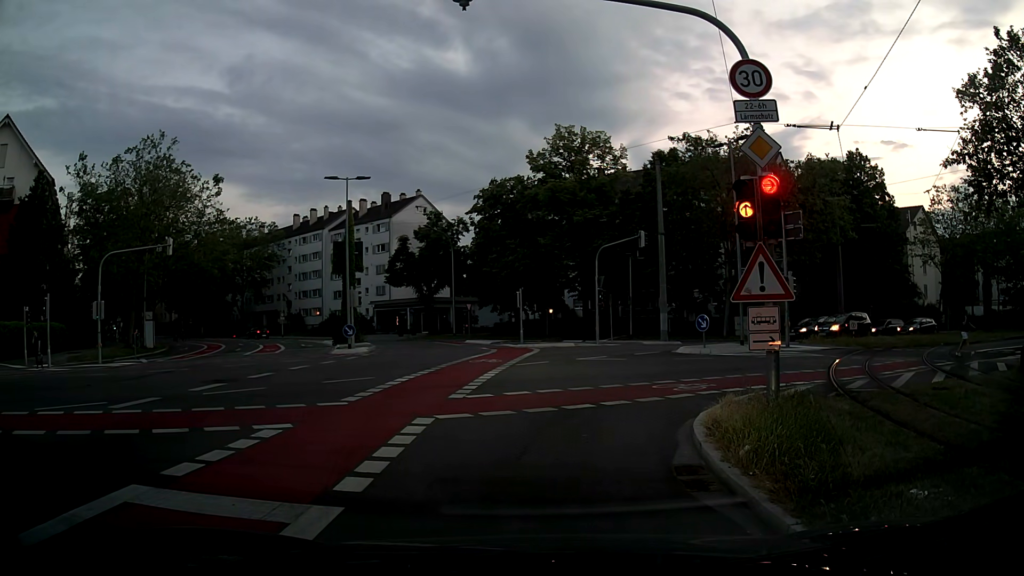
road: secondary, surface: asphalt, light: Dusk
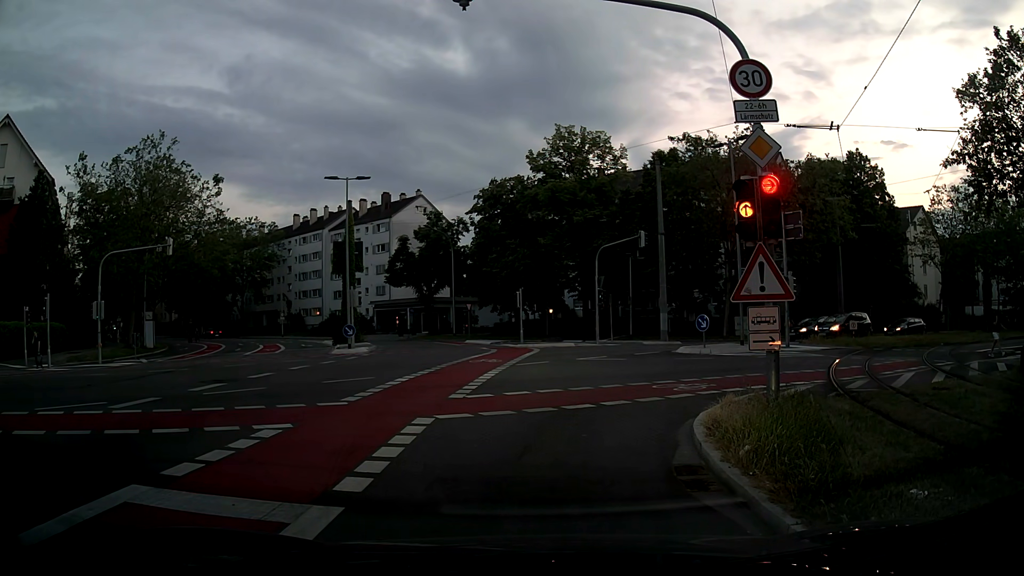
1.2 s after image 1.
(0.0, 0.0) m; 0°
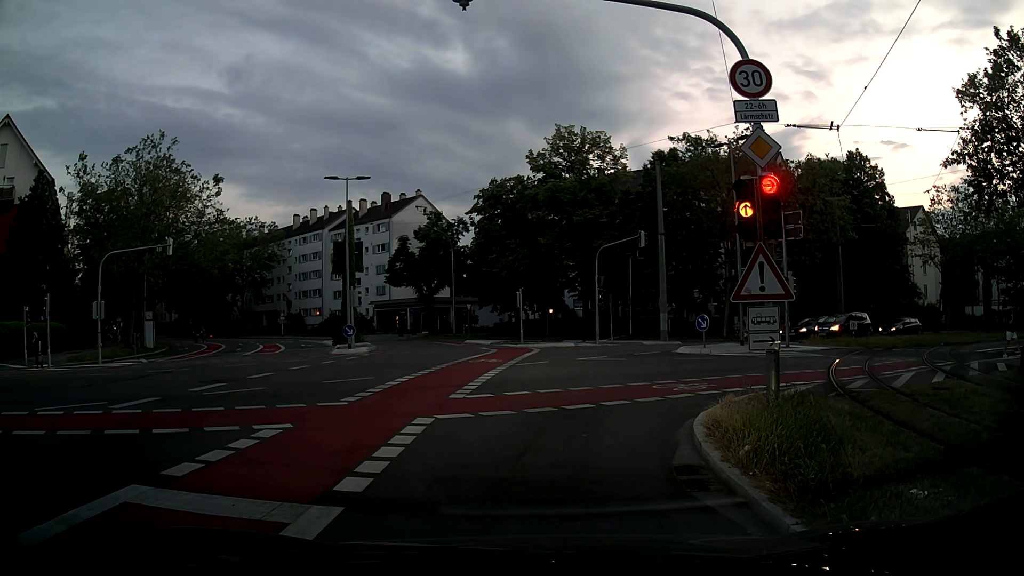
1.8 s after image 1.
(0.0, 0.0) m; 0°
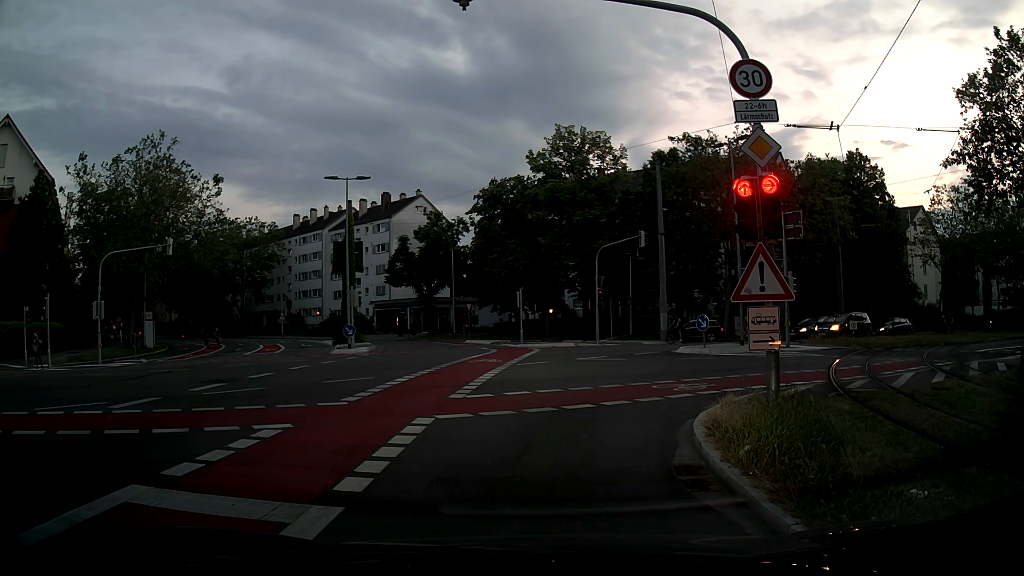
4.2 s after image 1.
(0.0, 0.0) m; 0°
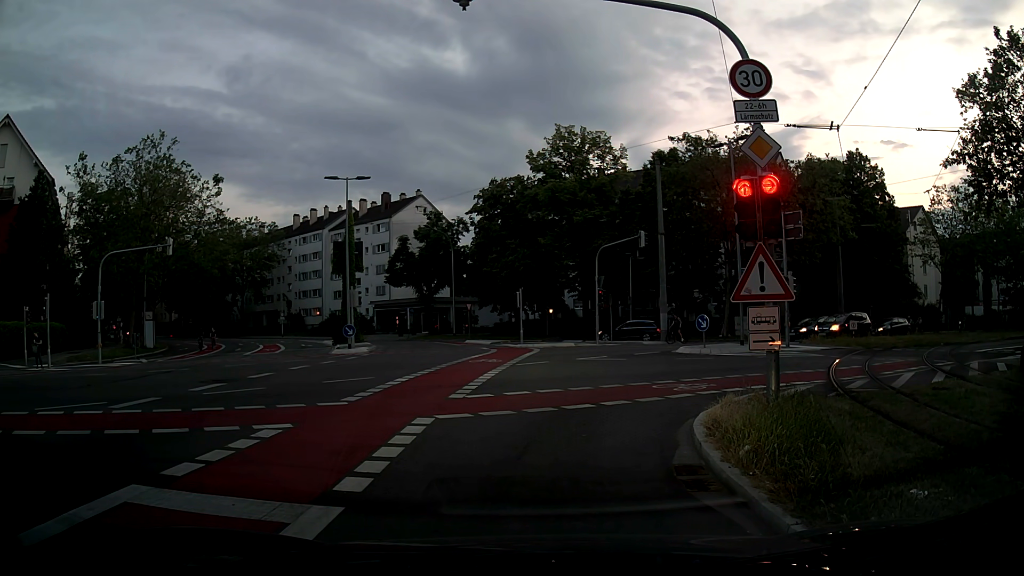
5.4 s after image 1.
(0.0, 0.0) m; 0°
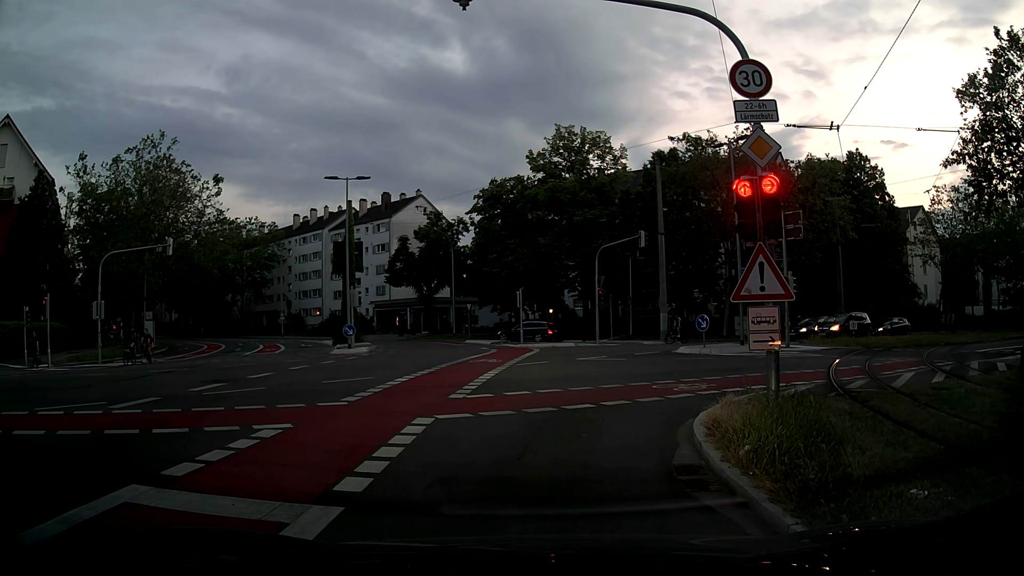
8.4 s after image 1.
(0.0, 0.0) m; 0°
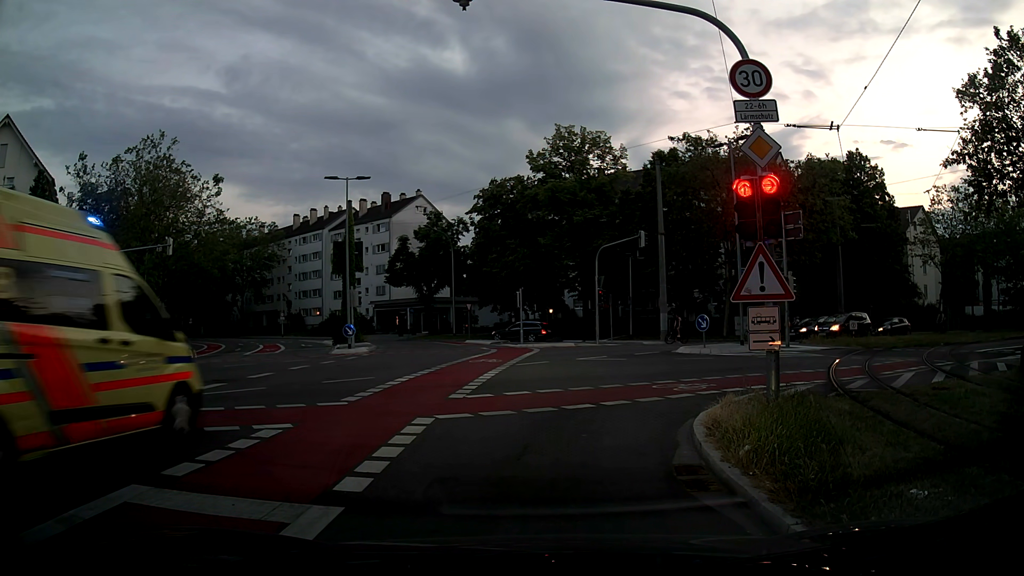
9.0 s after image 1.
(0.0, 0.0) m; 0°
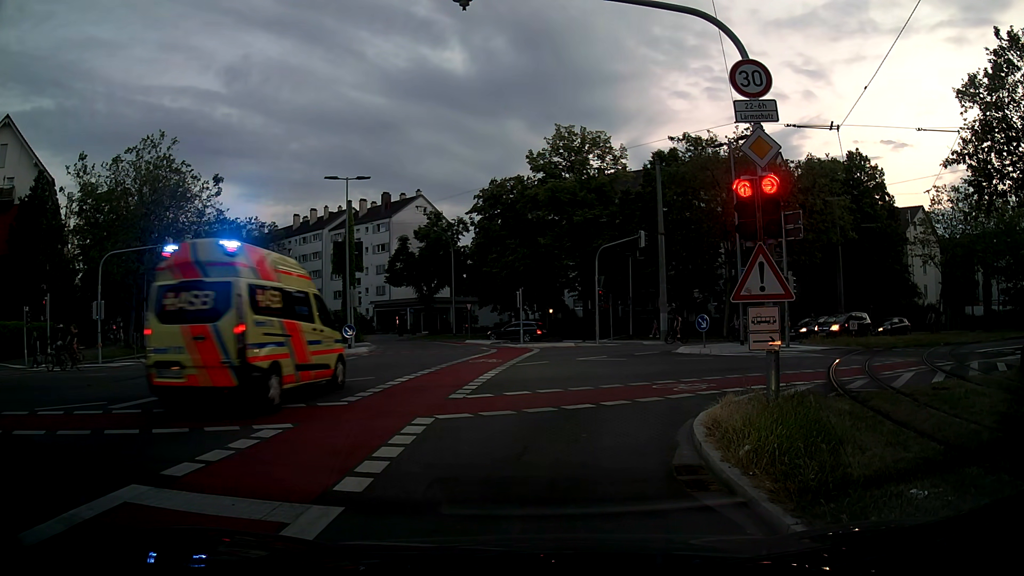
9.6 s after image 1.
(0.0, 0.0) m; 0°
(0, +10) (+5, +19) (+14, +24) (+23, +28) (+32, +32) (+41, +36) (+50, +40) (+59, +44) (+69, +48) (+78, +52) m
